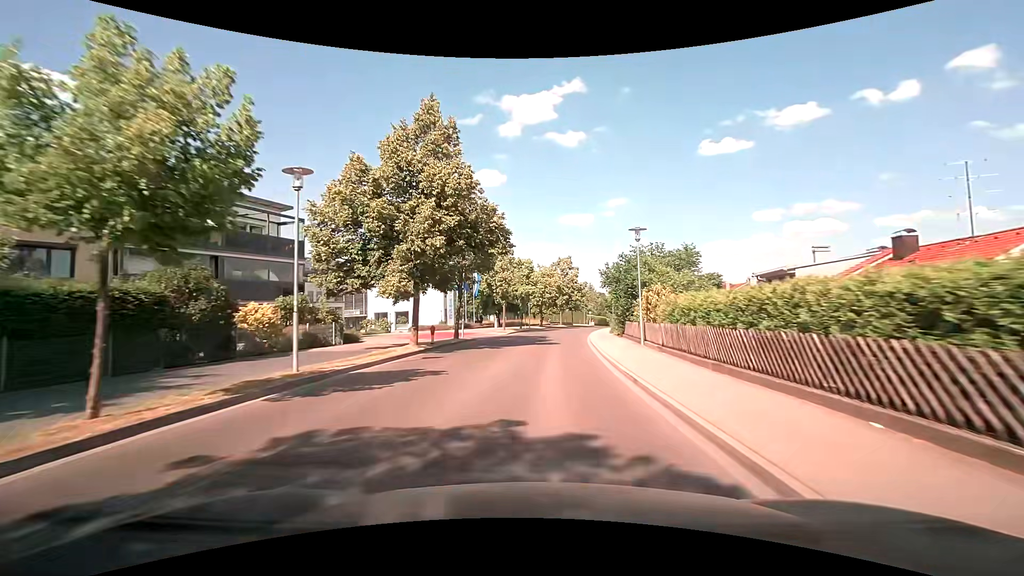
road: tertiary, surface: asphalt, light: Day
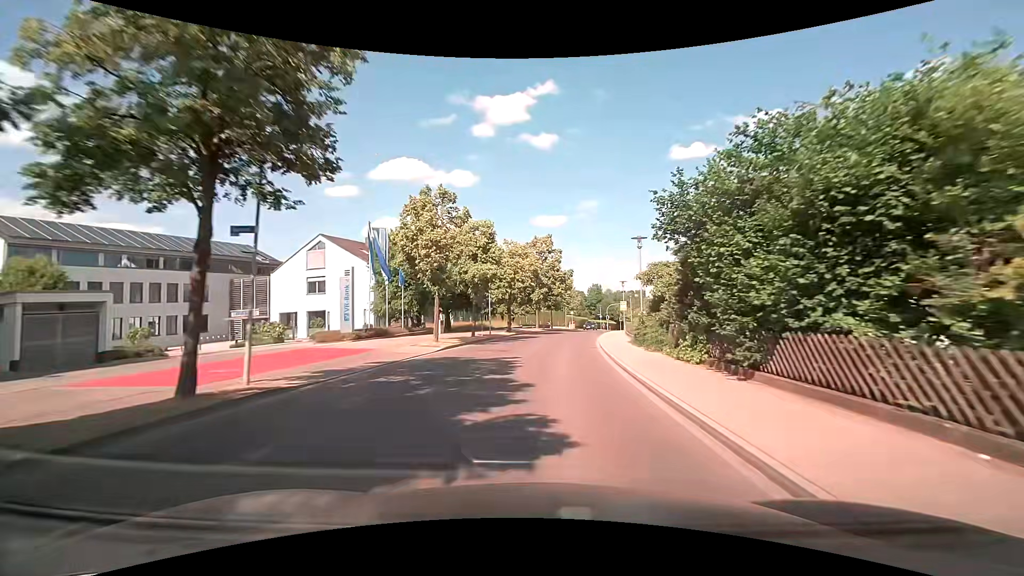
(+0.6, +21.1) m; +3°
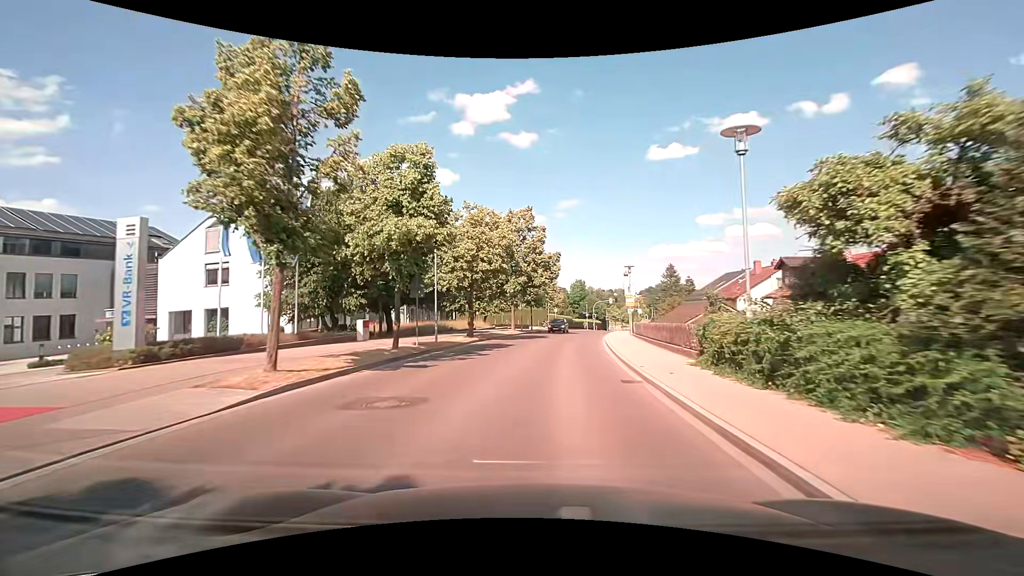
(+0.3, +13.5) m; +2°
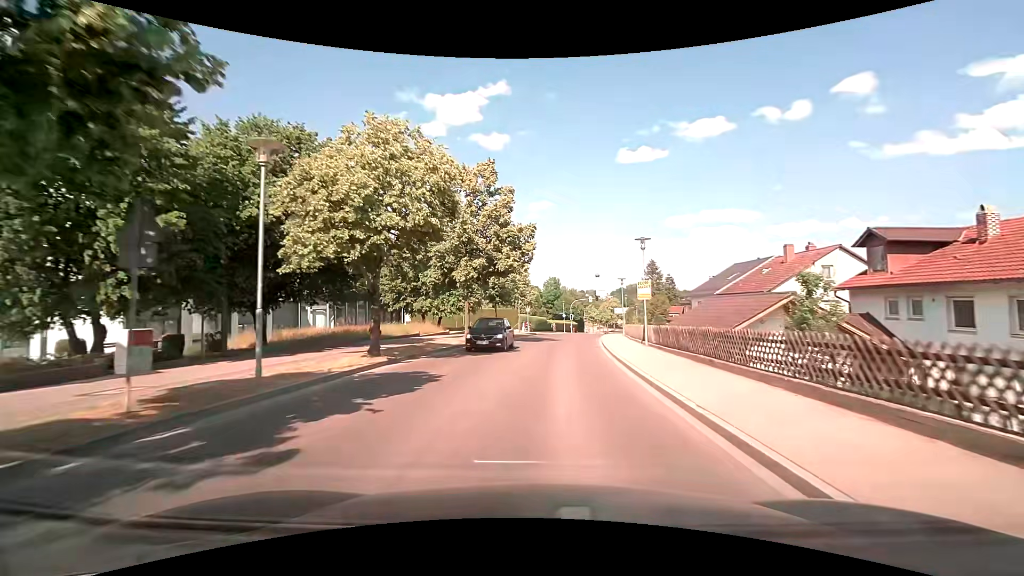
(+0.3, +13.1) m; +3°
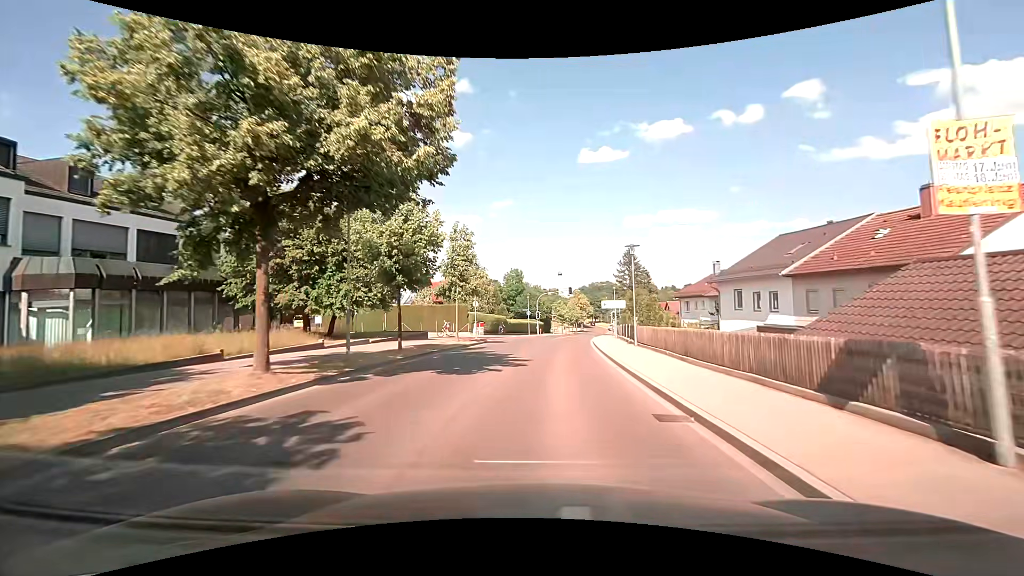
(+0.7, +19.0) m; +4°
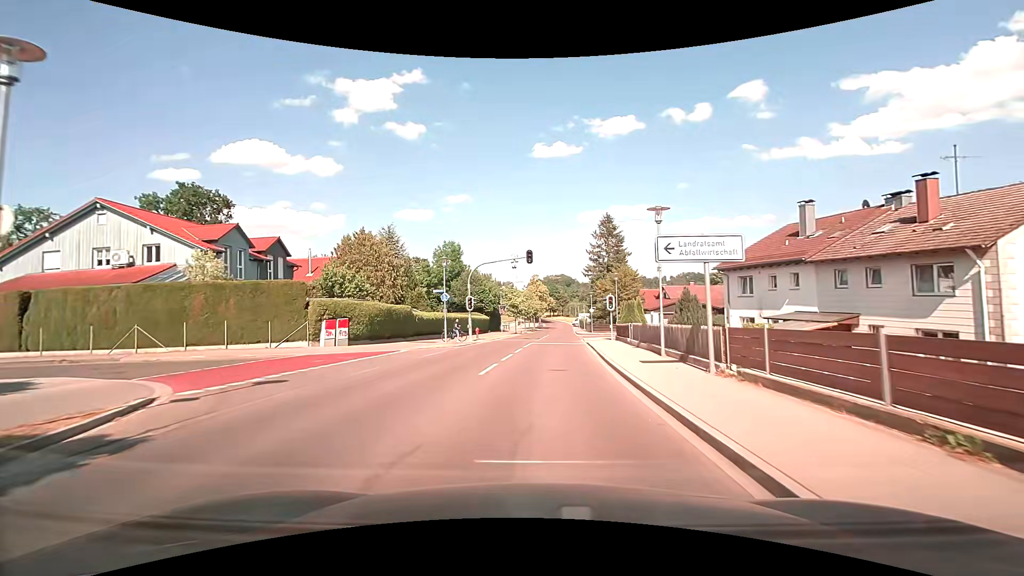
(+1.5, +30.7) m; +5°
(0, +10) (0, +20) (+1, +30) (+2, +40) (+2, +50) (+3, +60) (+3, +70) (+4, +80) (+4, +90) (+5, +100) m
